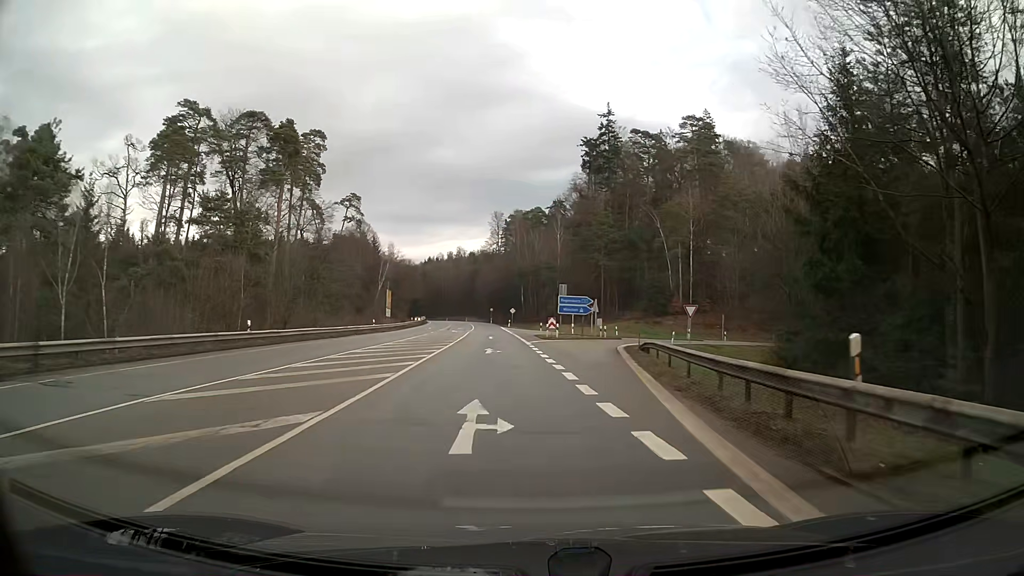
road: secondary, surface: asphalt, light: Day
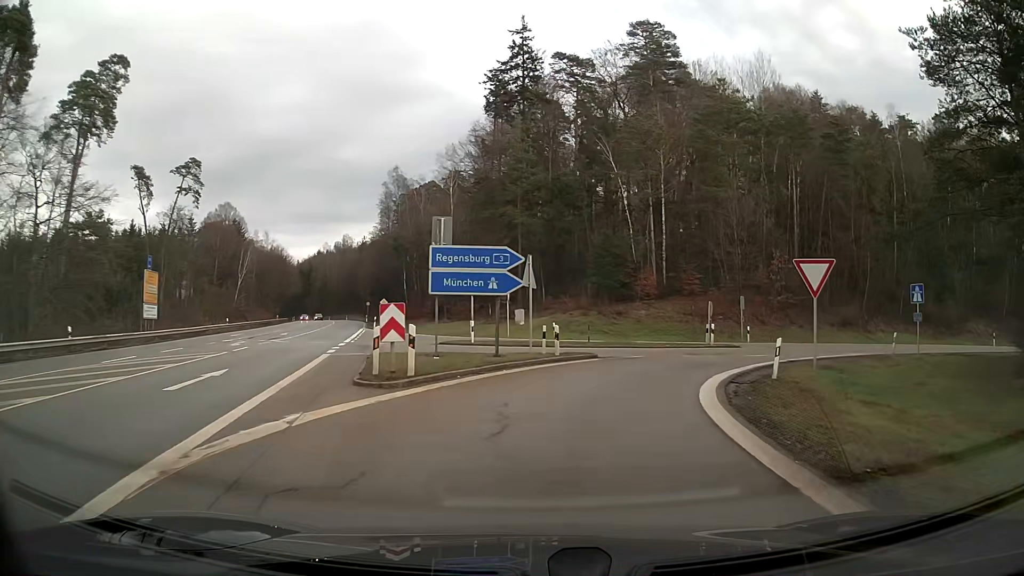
(+2.3, +34.2) m; +10°
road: motorway_link
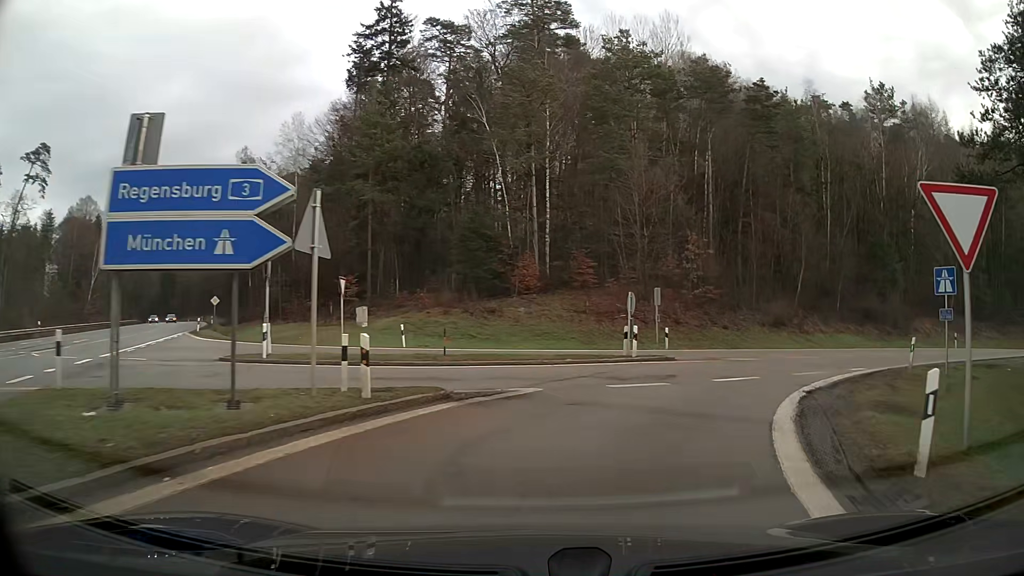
(+1.0, +11.0) m; +12°
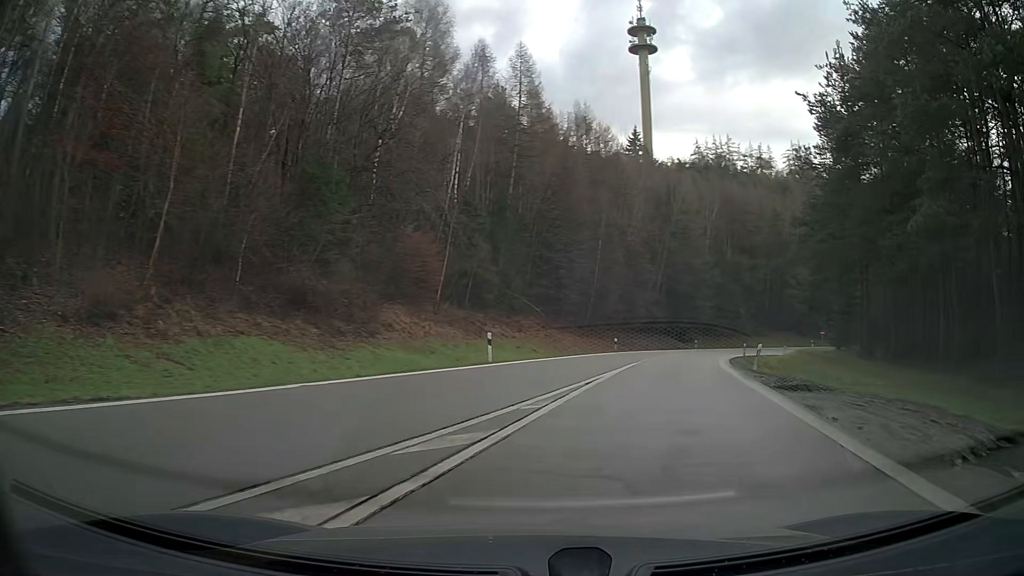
(+10.6, +23.1) m; +51°
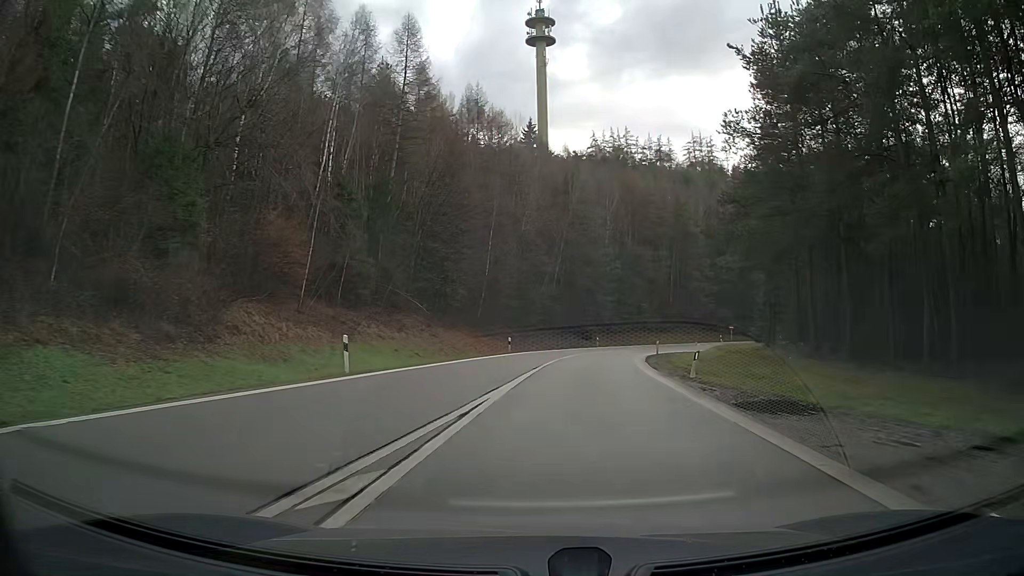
(+0.4, +5.8) m; +6°
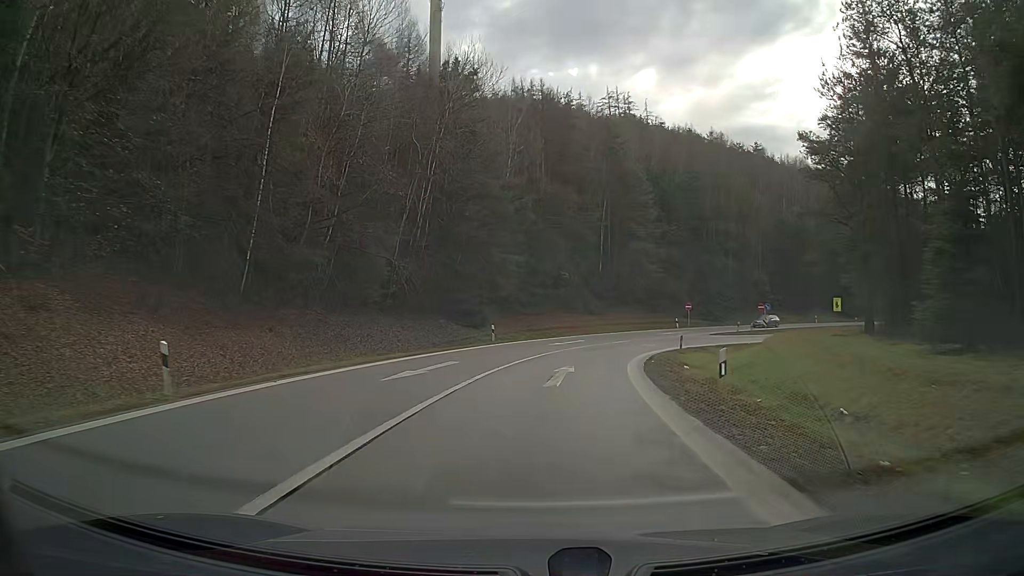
(+2.8, +33.1) m; +9°
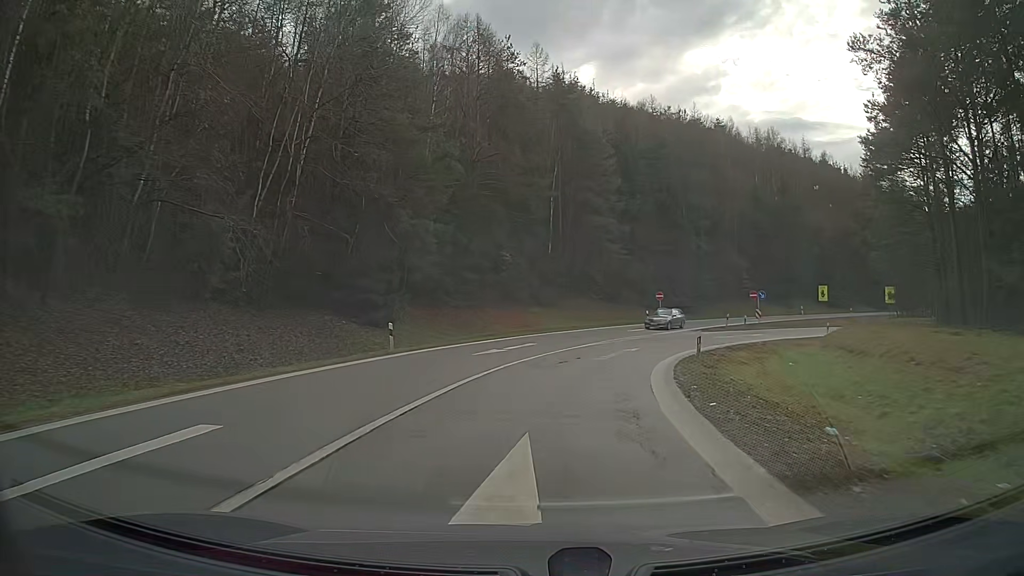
(+0.5, +14.6) m; +5°
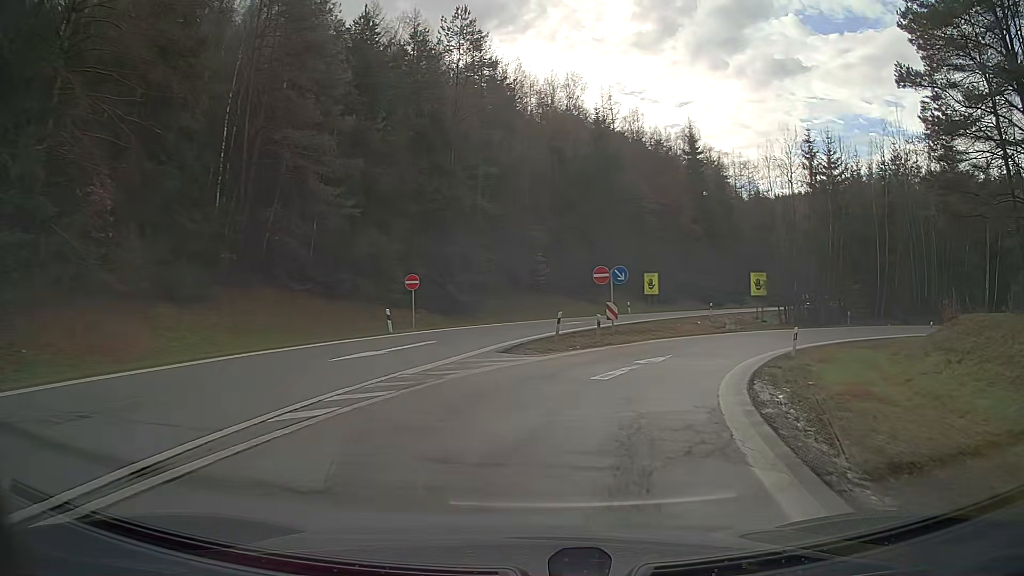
(+4.9, +27.7) m; +23°
